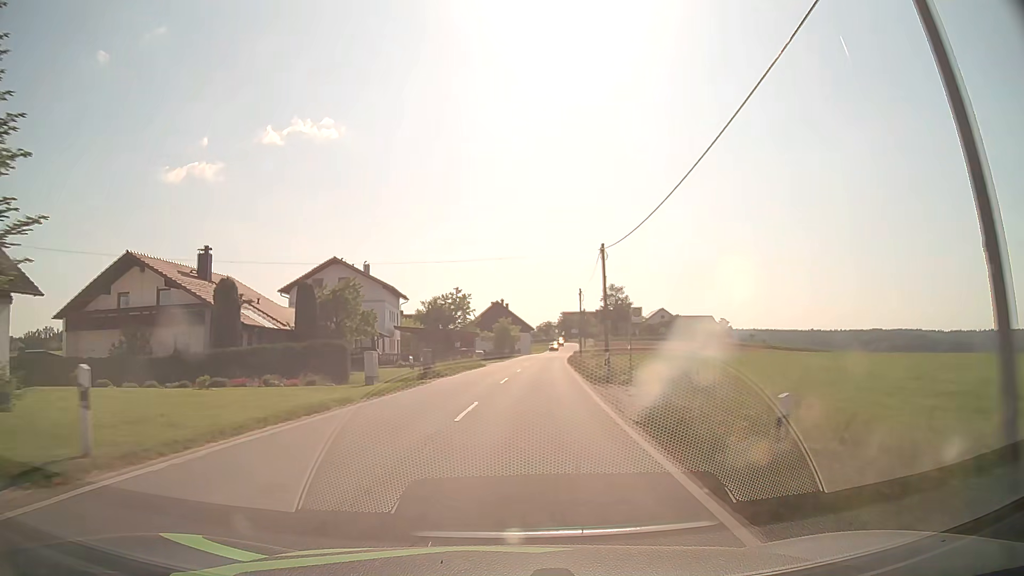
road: tertiary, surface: asphalt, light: Day
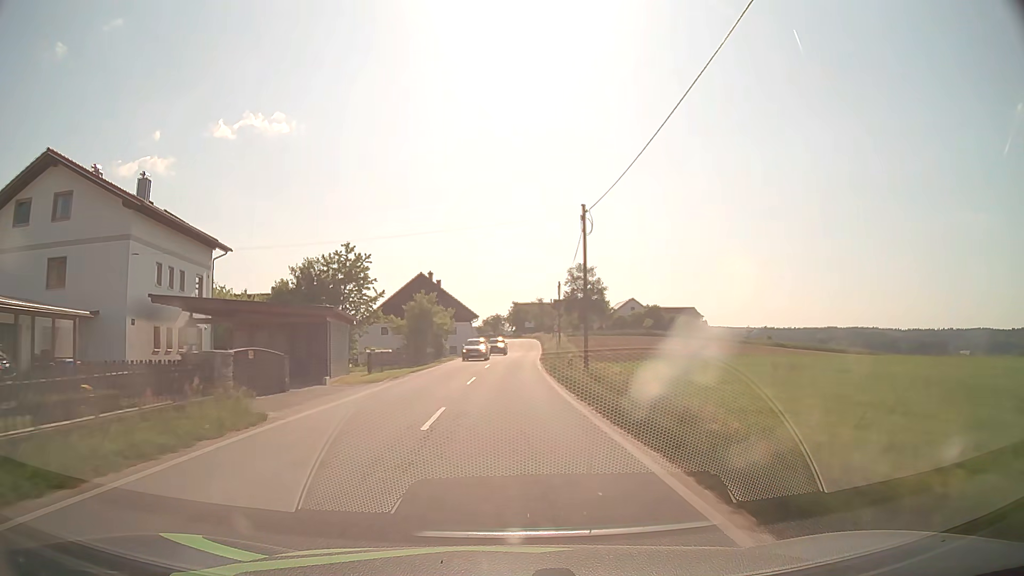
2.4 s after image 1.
(+1.8, +37.2) m; +5°
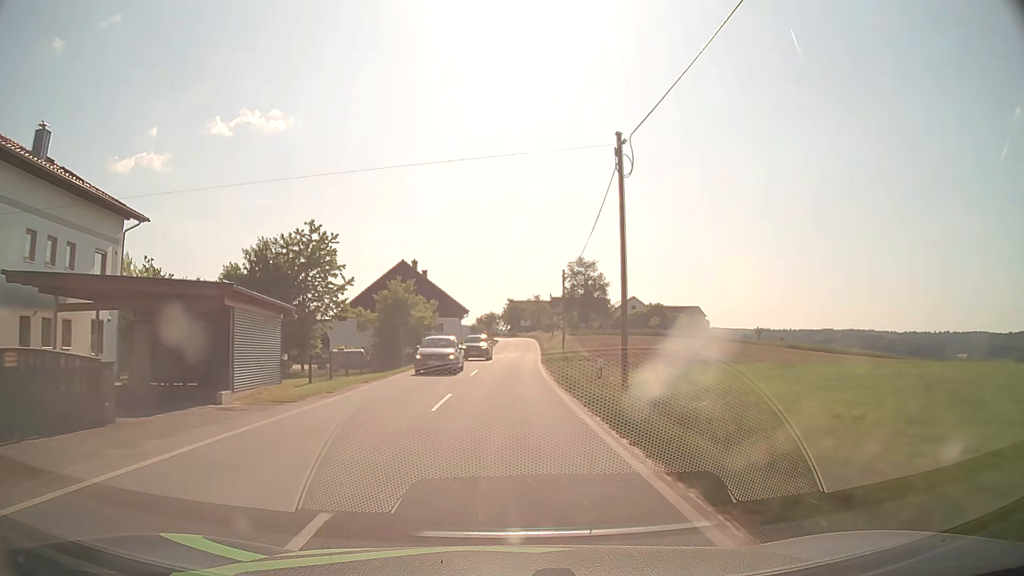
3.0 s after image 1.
(0.0, +9.3) m; +1°
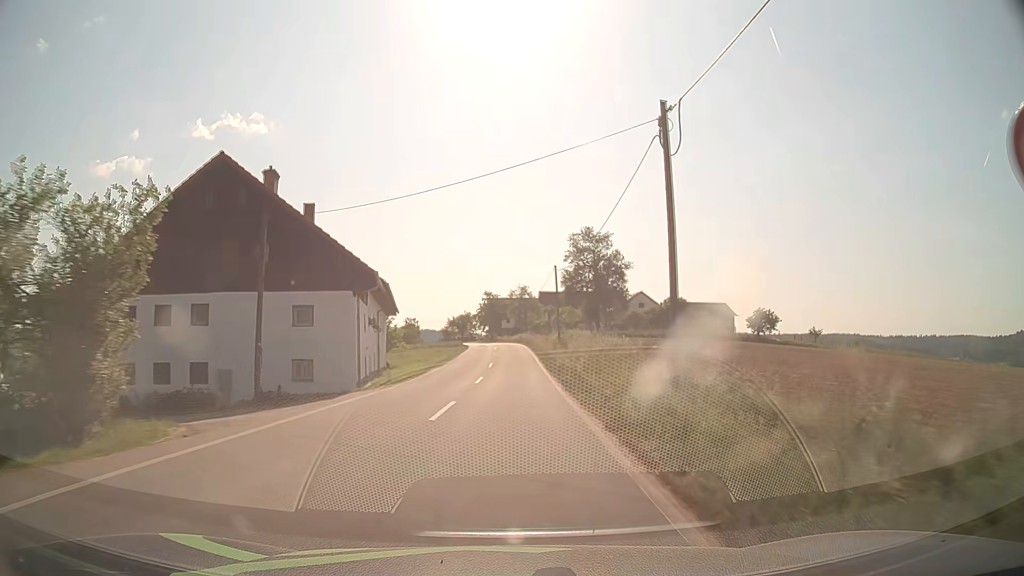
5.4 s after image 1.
(+0.5, +36.9) m; +2°
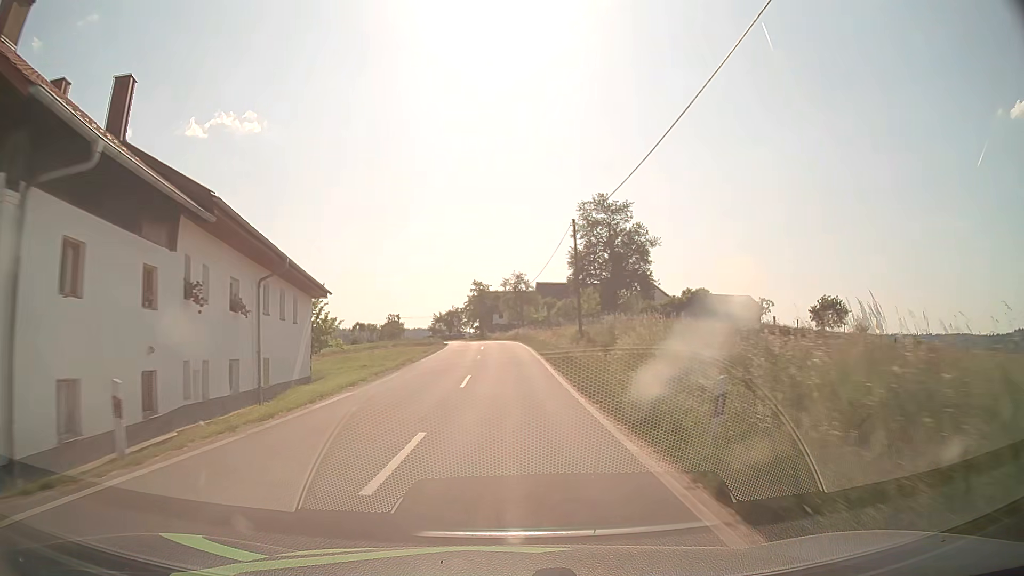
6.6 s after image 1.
(+0.1, +18.3) m; +1°
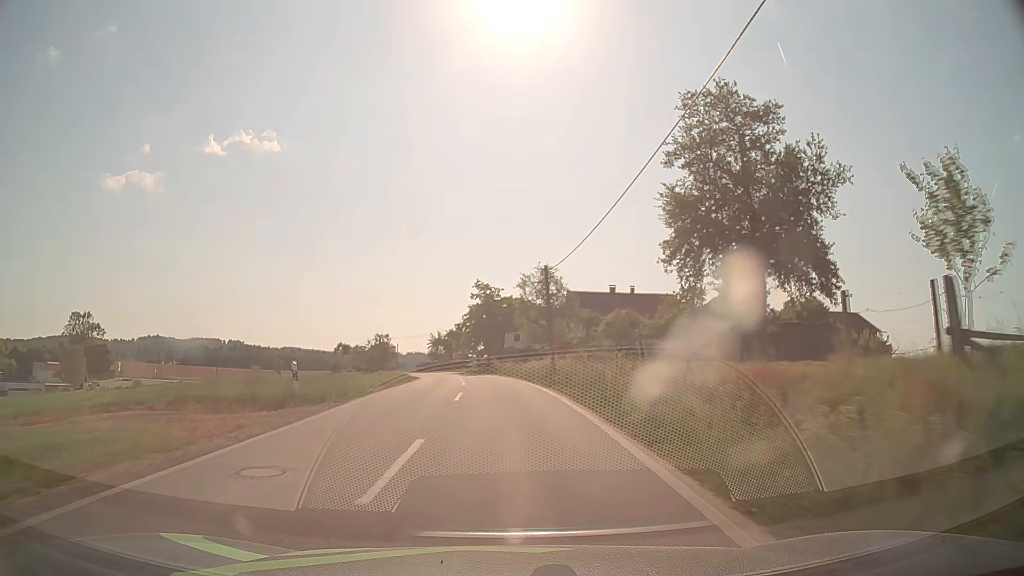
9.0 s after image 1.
(-0.1, +36.3) m; -1°
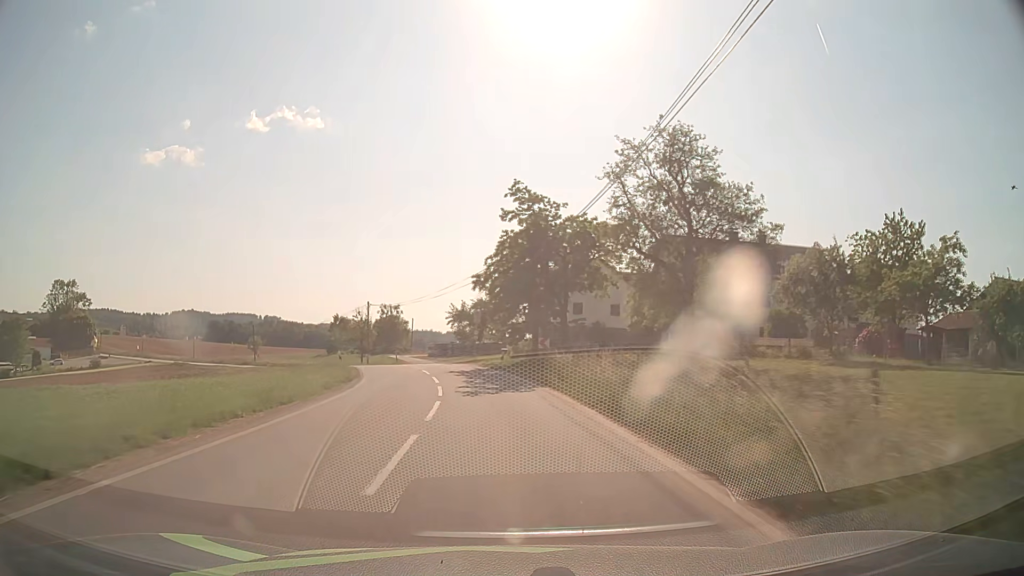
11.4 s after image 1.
(-1.1, +36.0) m; -4°
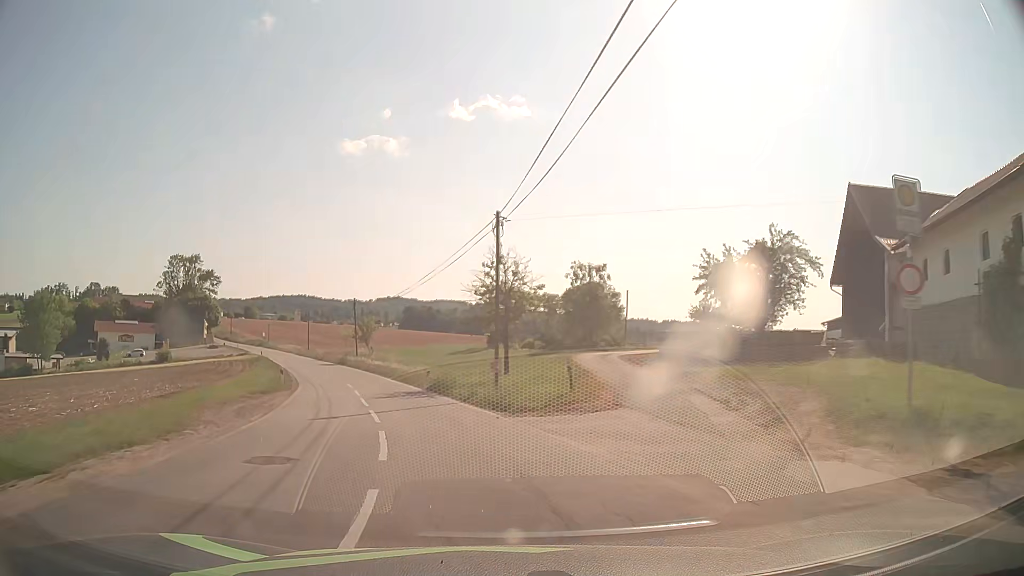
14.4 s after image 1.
(-5.4, +45.3) m; -17°
